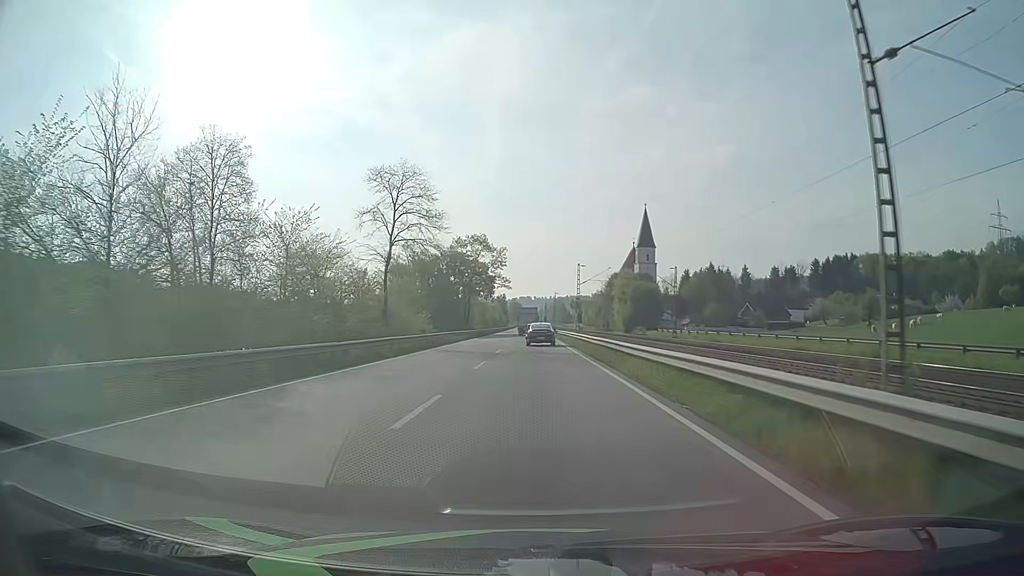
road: primary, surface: asphalt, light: Day
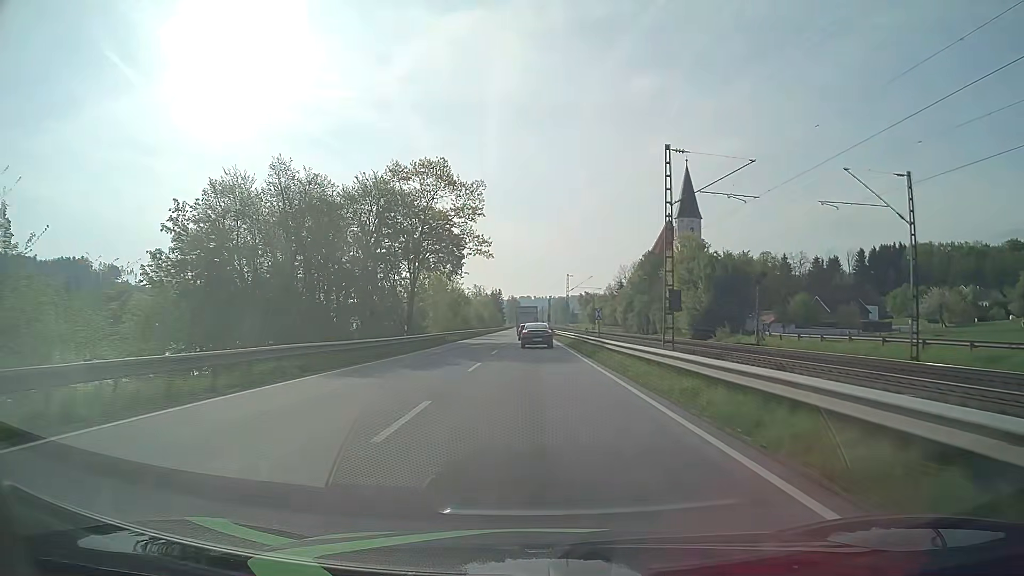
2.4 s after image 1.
(+0.1, +49.4) m; 0°
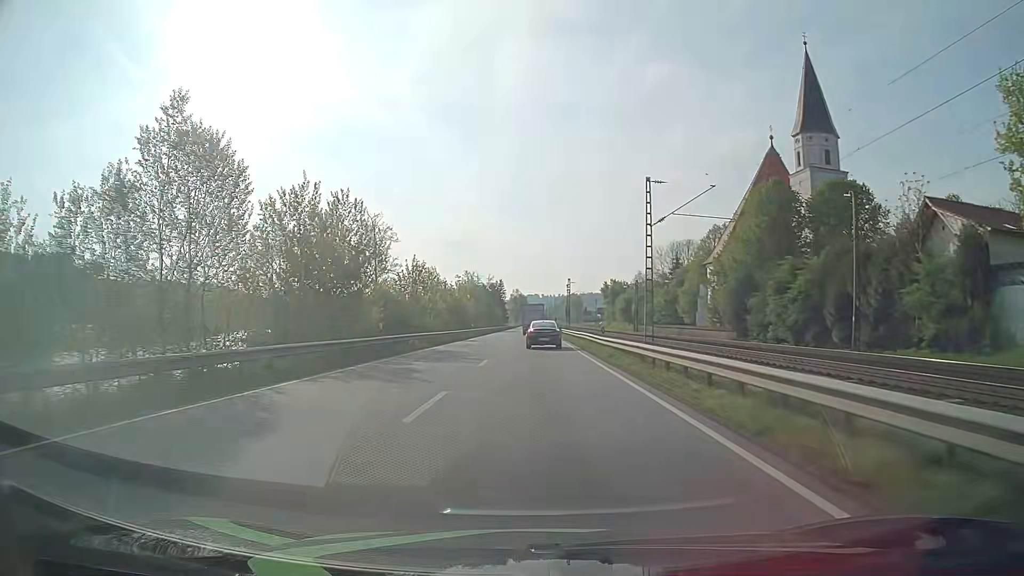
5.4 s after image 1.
(-0.3, +58.9) m; 0°
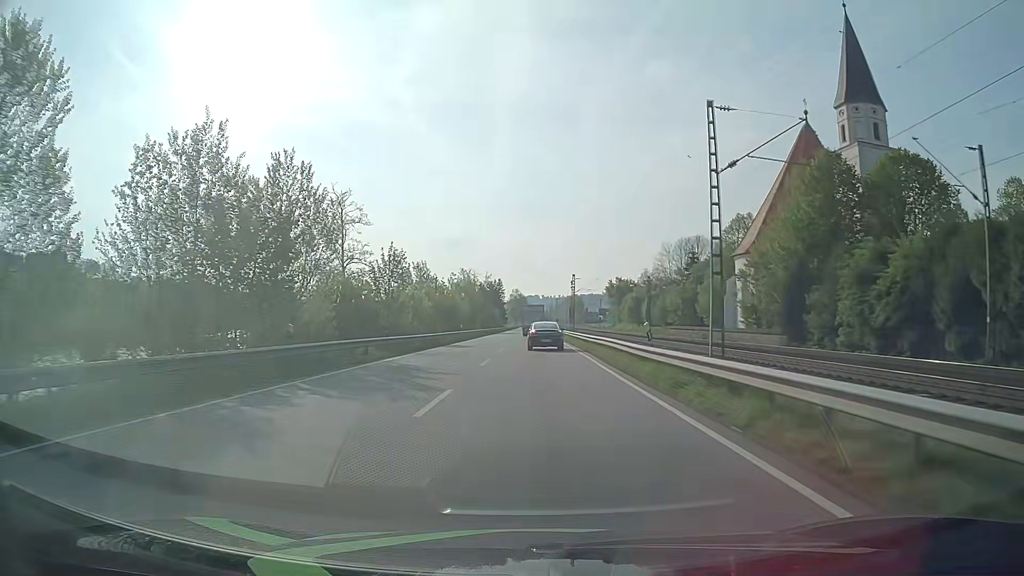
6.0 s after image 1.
(0.0, +11.4) m; 0°
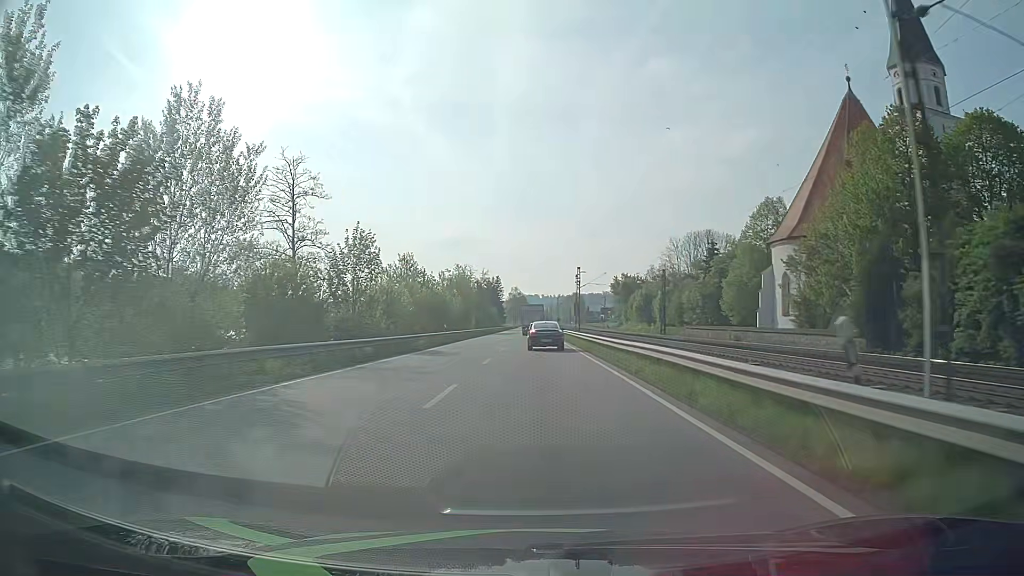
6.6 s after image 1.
(0.0, +11.3) m; 0°
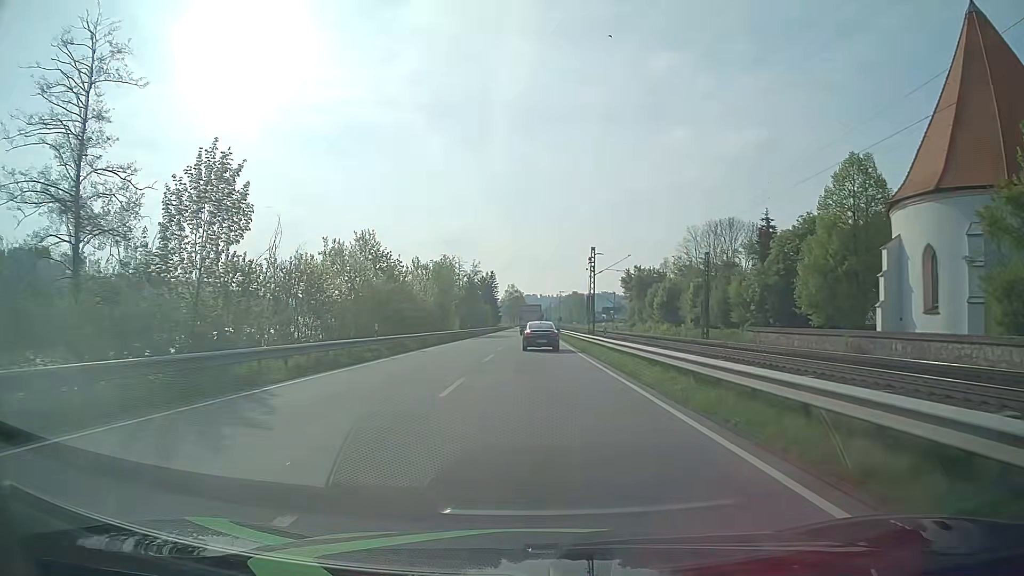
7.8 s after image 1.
(+0.1, +22.2) m; 0°
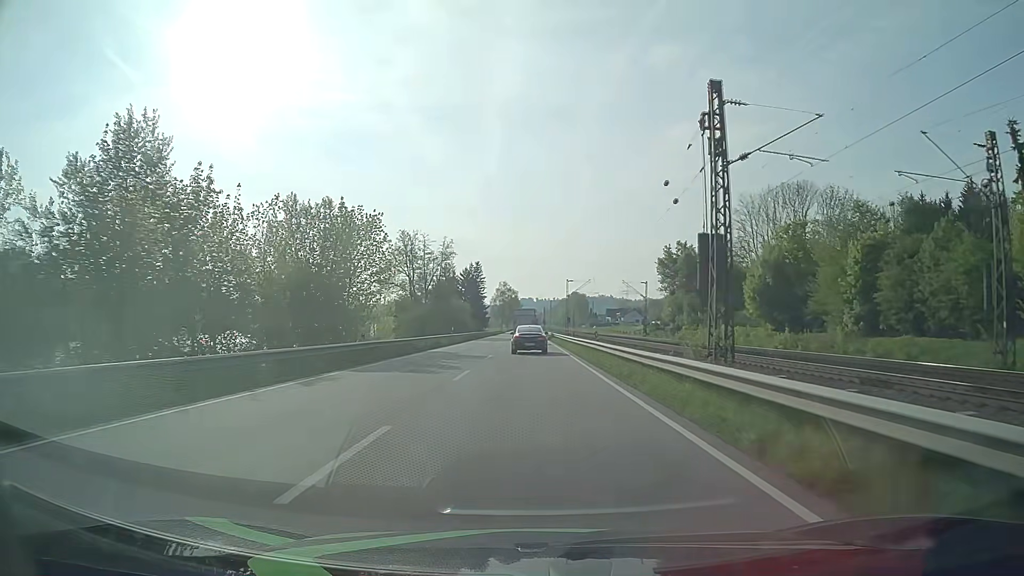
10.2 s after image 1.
(+0.2, +44.0) m; 0°
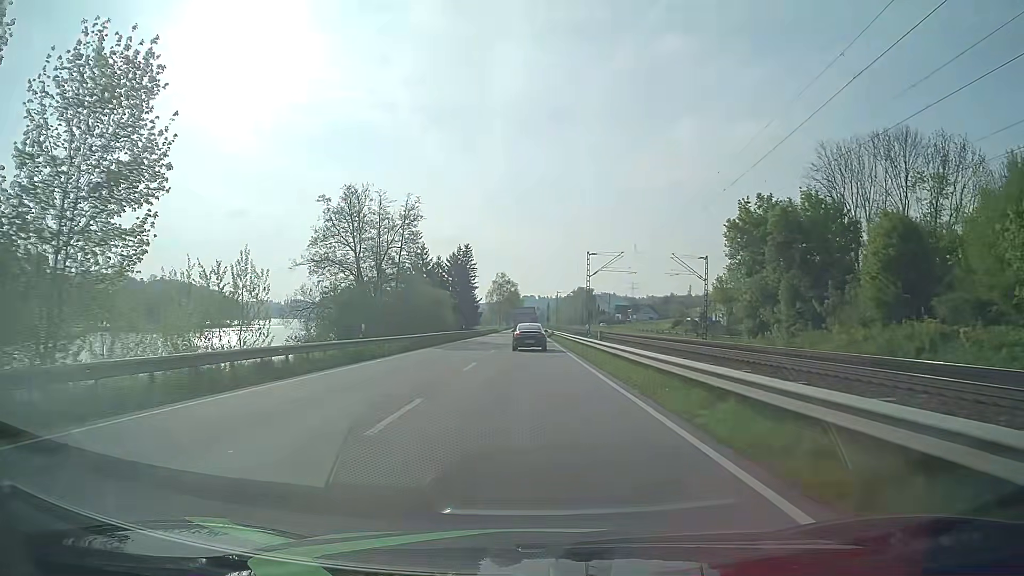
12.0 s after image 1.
(0.0, +33.2) m; 0°
(0, +10) (0, +20) (0, +30) (0, +40) (0, +50) (0, +60) (0, +70) (0, +80) (0, +90) (0, +100) m
